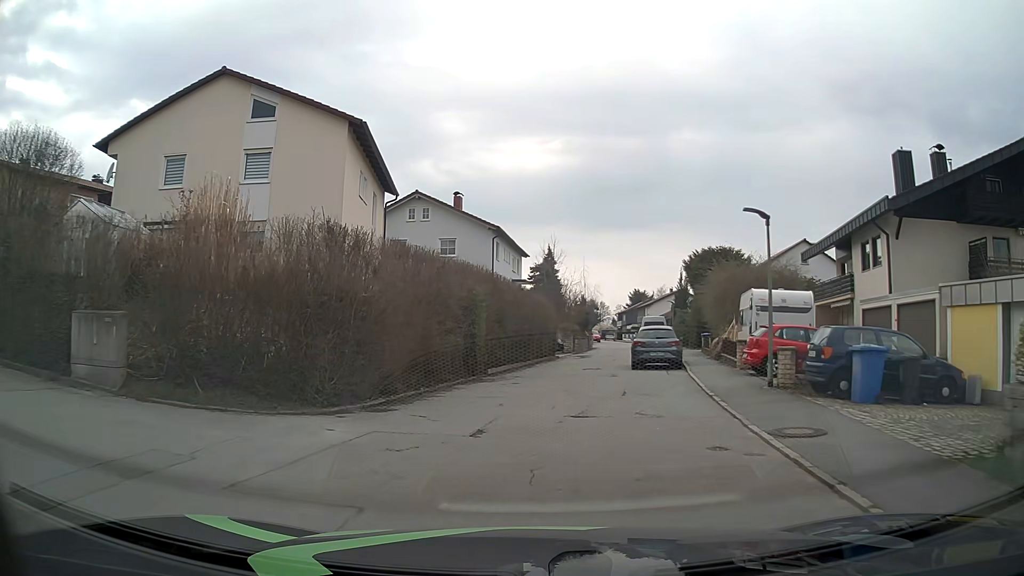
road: residential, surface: asphalt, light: Day
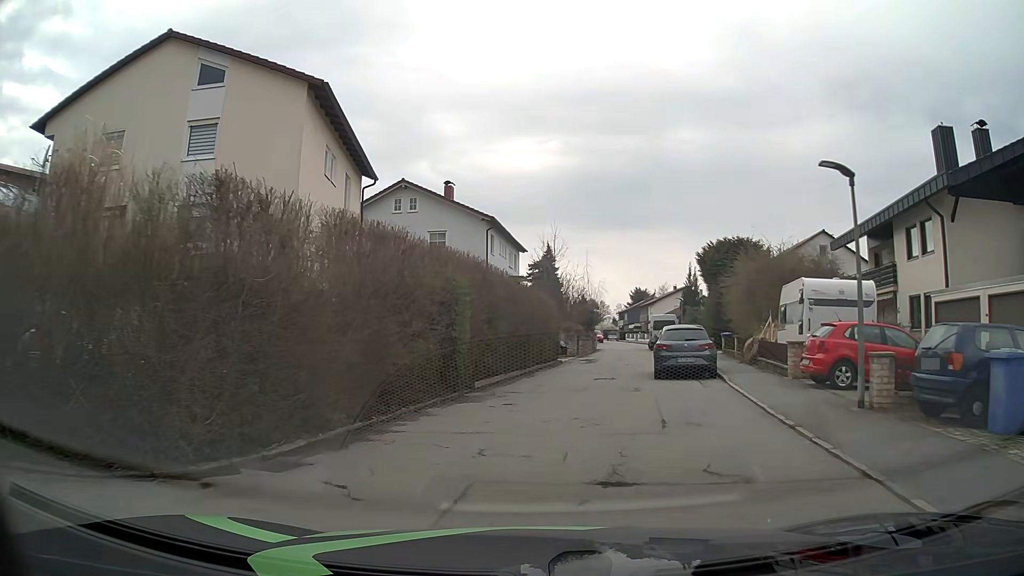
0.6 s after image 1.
(0.0, +4.4) m; -1°
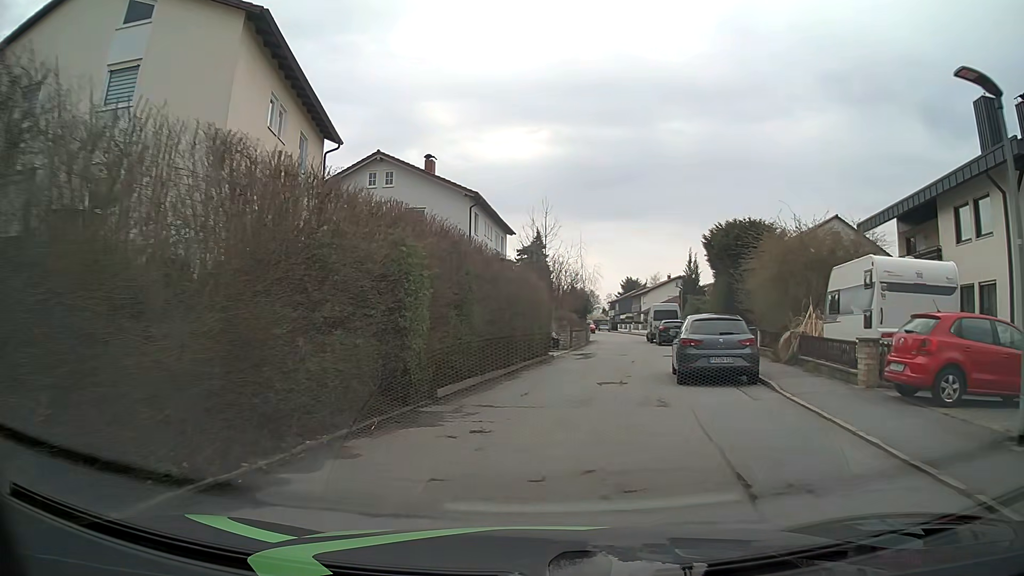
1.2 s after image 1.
(0.0, +4.5) m; +1°
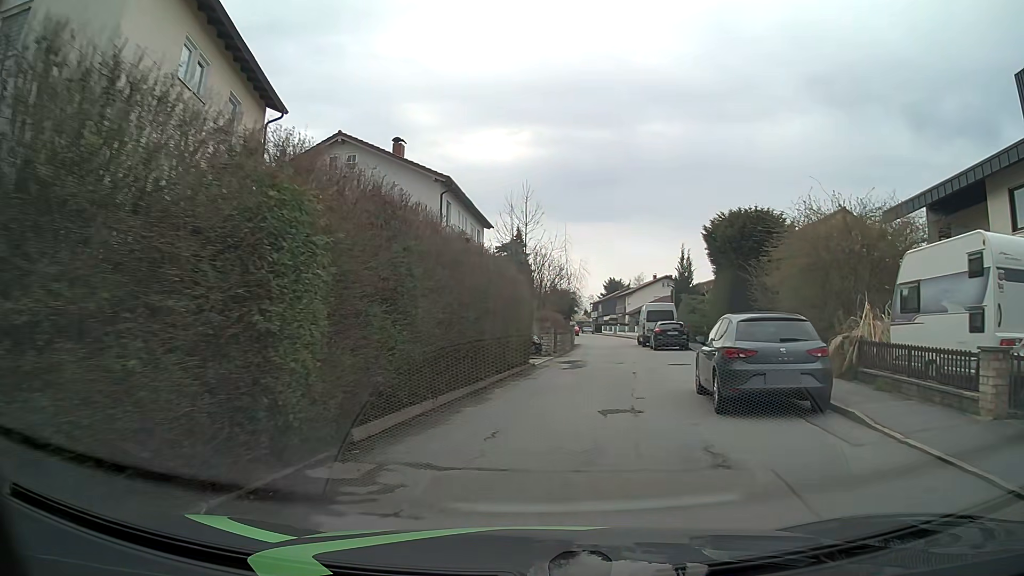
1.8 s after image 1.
(+0.1, +4.5) m; +2°
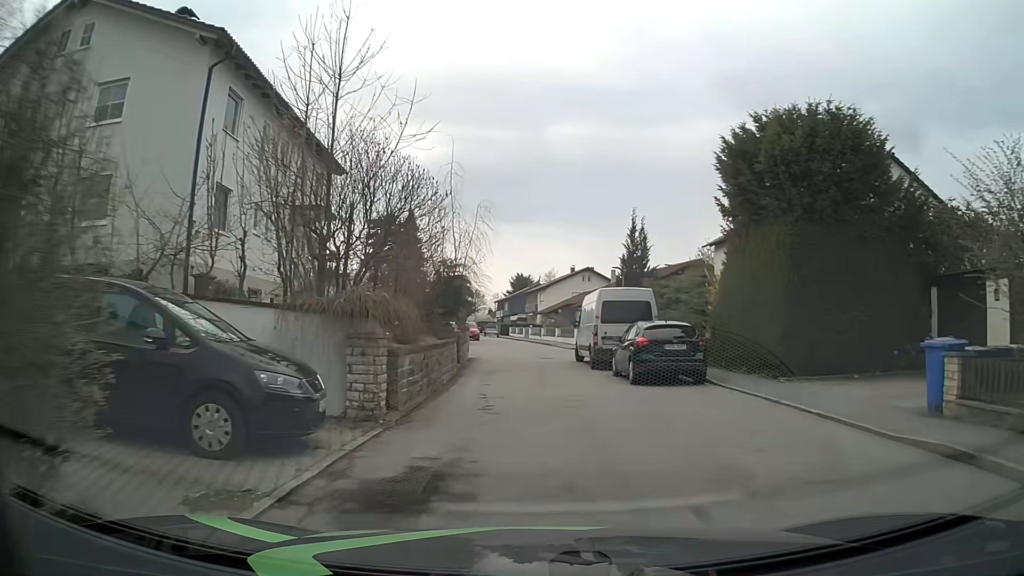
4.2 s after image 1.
(+1.2, +17.9) m; +8°
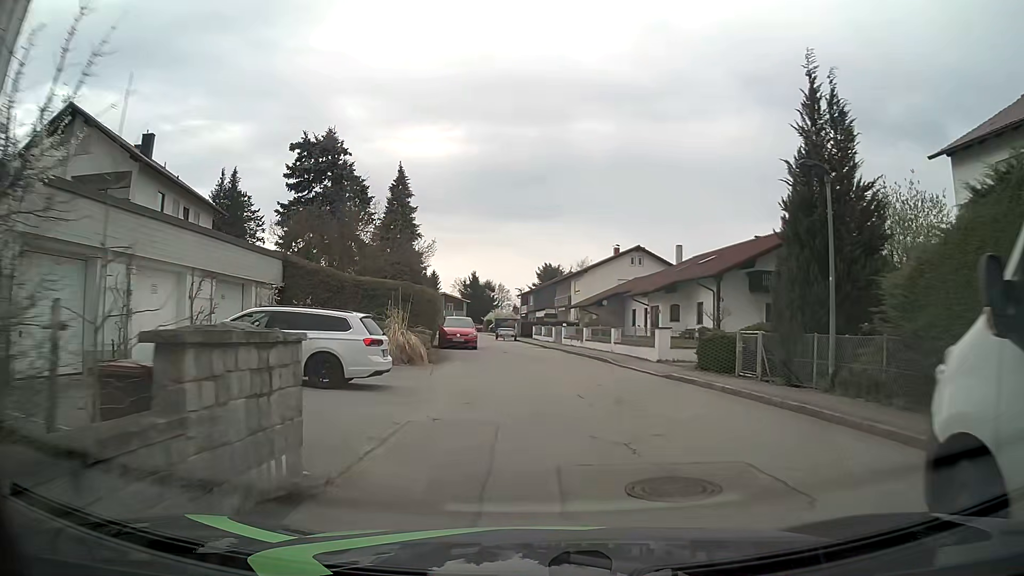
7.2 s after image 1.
(-0.5, +22.5) m; -2°
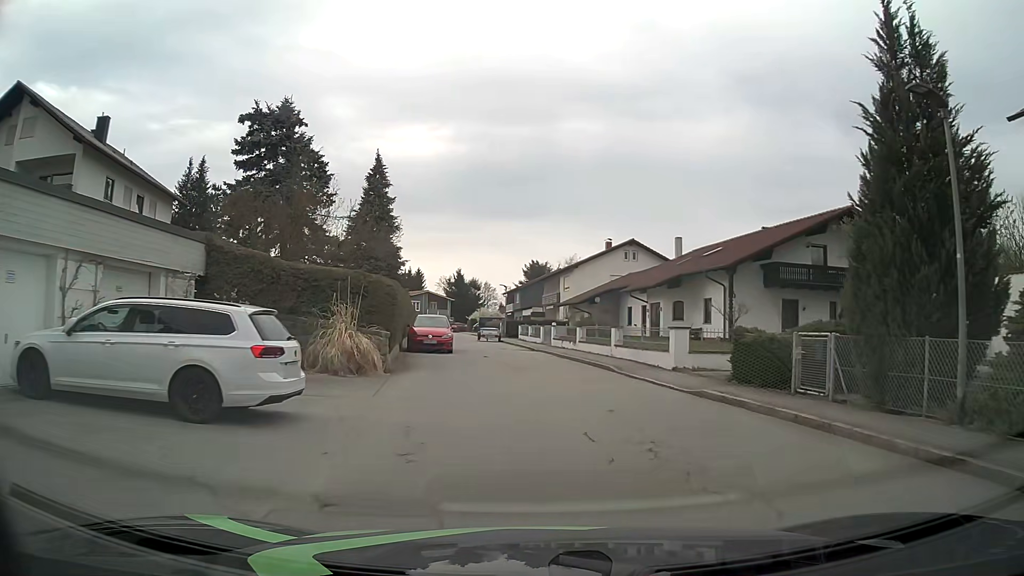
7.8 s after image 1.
(-0.1, +4.5) m; 0°
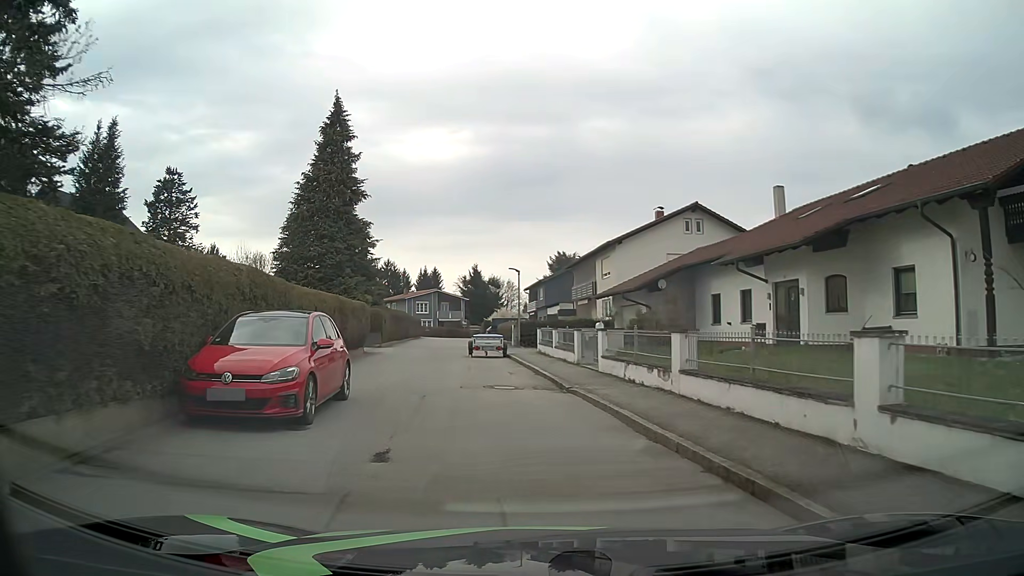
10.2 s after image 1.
(+0.2, +18.0) m; -2°
(0, +10) (-3, +20) (-5, +29) (-6, +39) (-6, +49) (-7, +59) (-8, +69) (-9, +79) (-11, +89) (-20, +90) m
